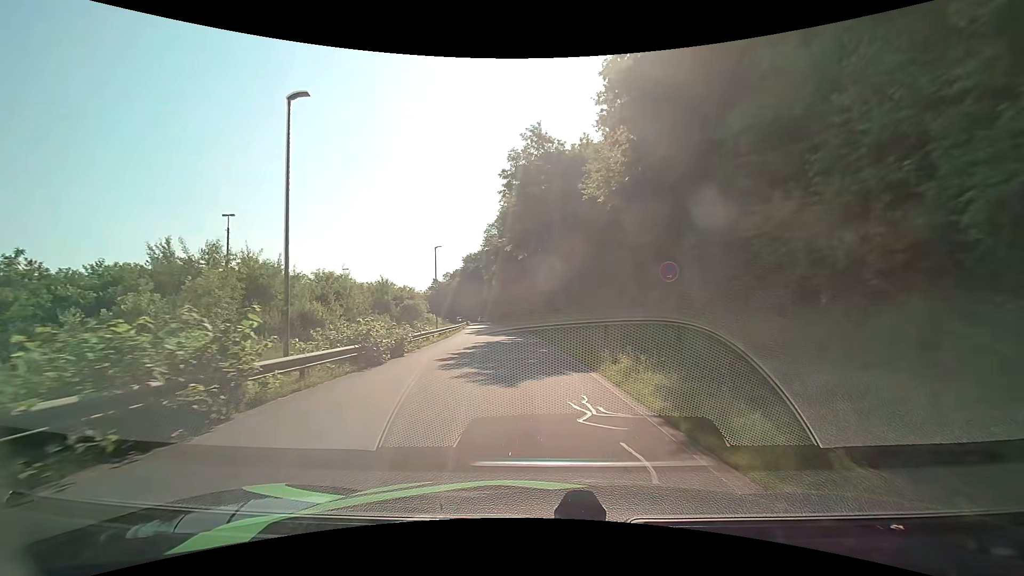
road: residential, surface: asphalt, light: Day
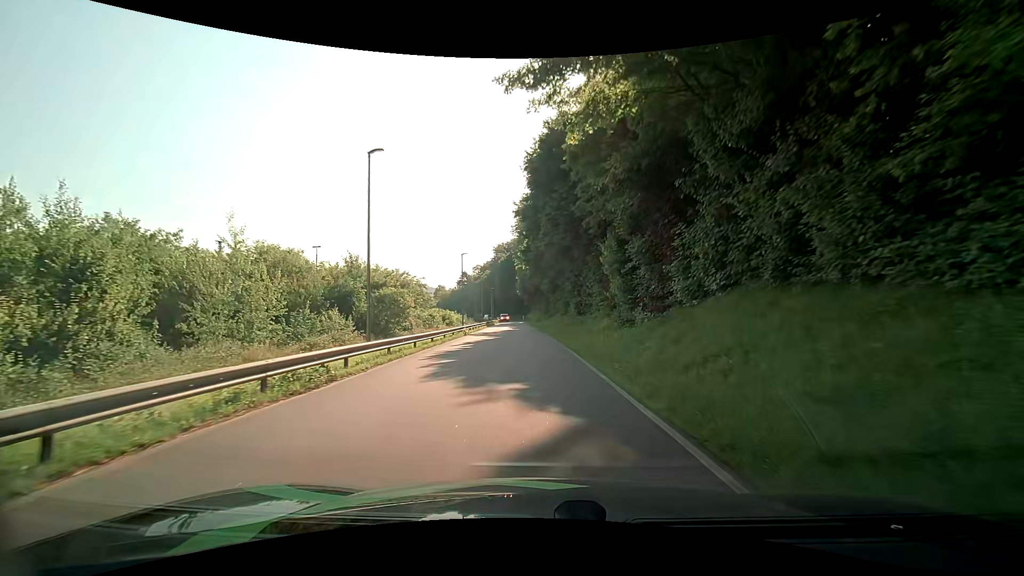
(-1.3, +26.4) m; -5°
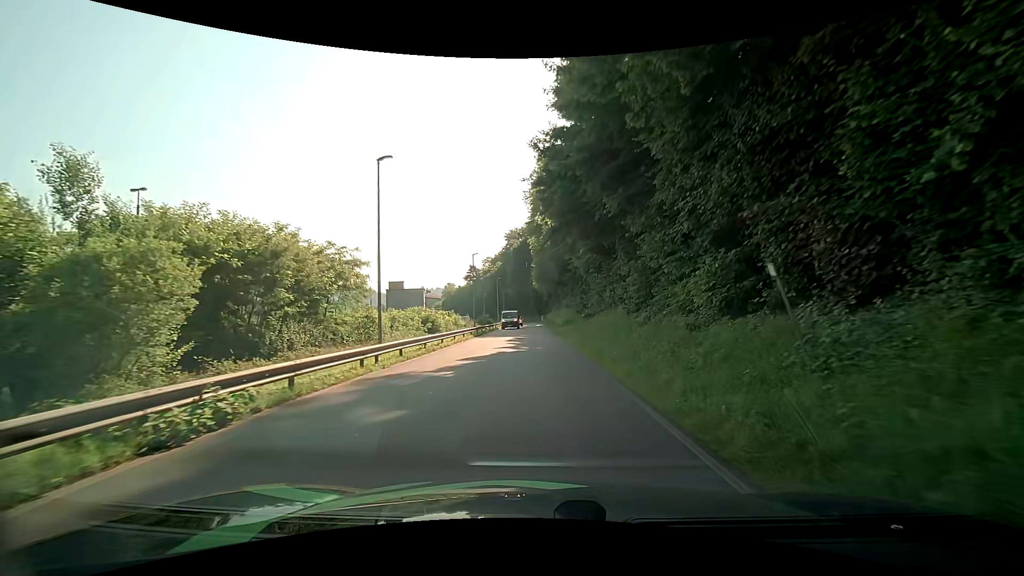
(-0.6, +31.1) m; -2°
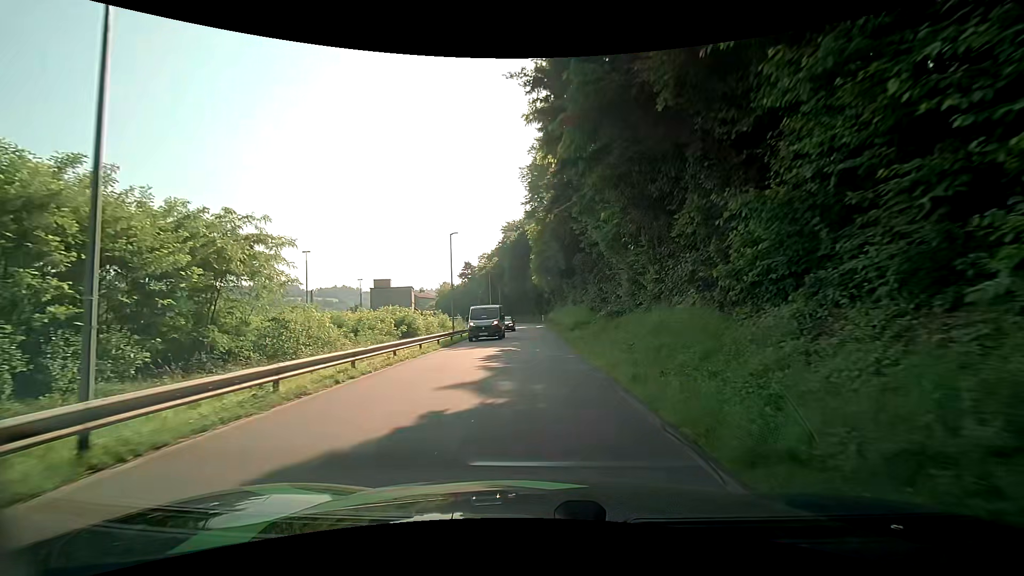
(-0.1, +12.5) m; 0°
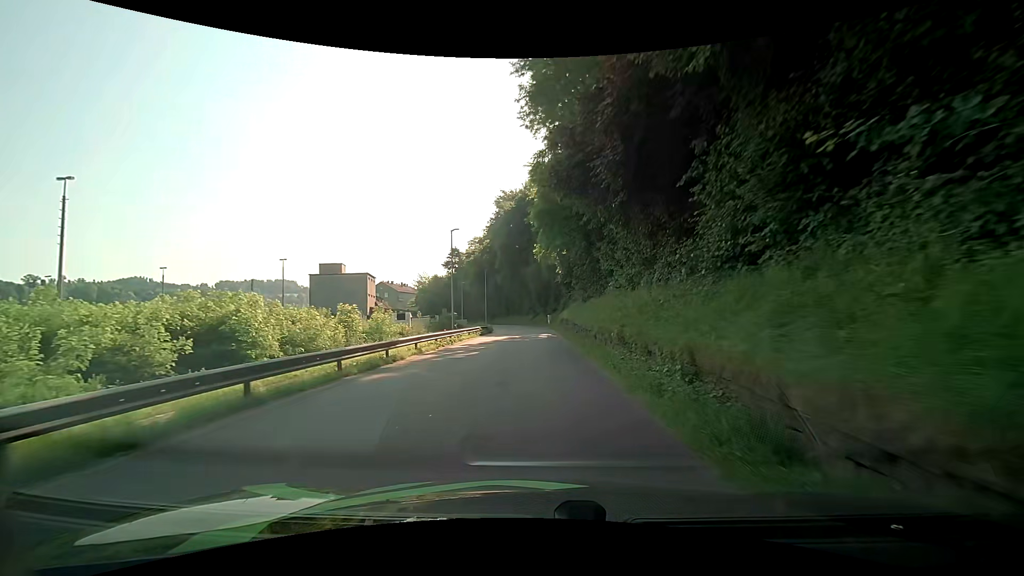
(-0.6, +33.1) m; -1°
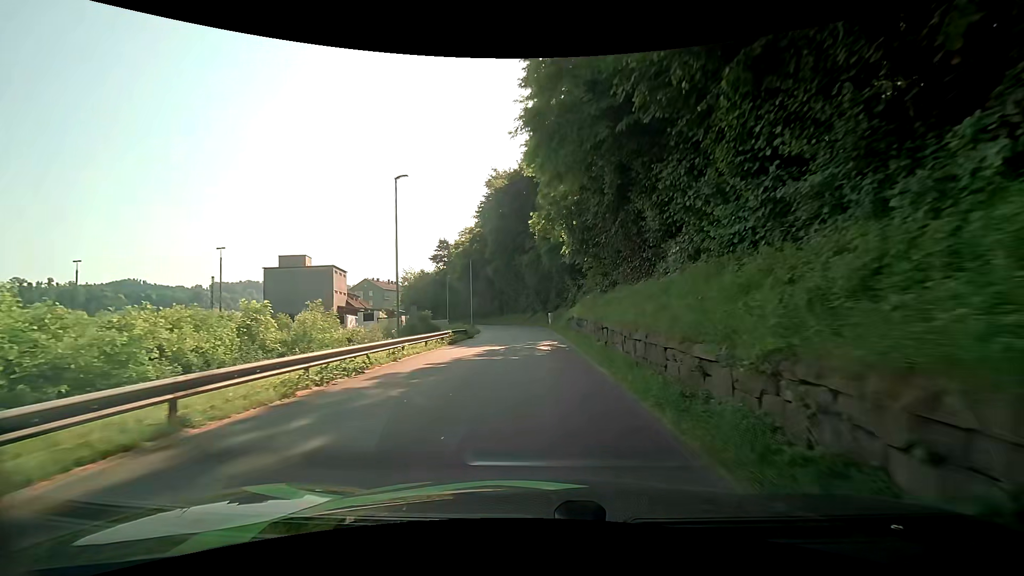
(-0.1, +13.7) m; 0°
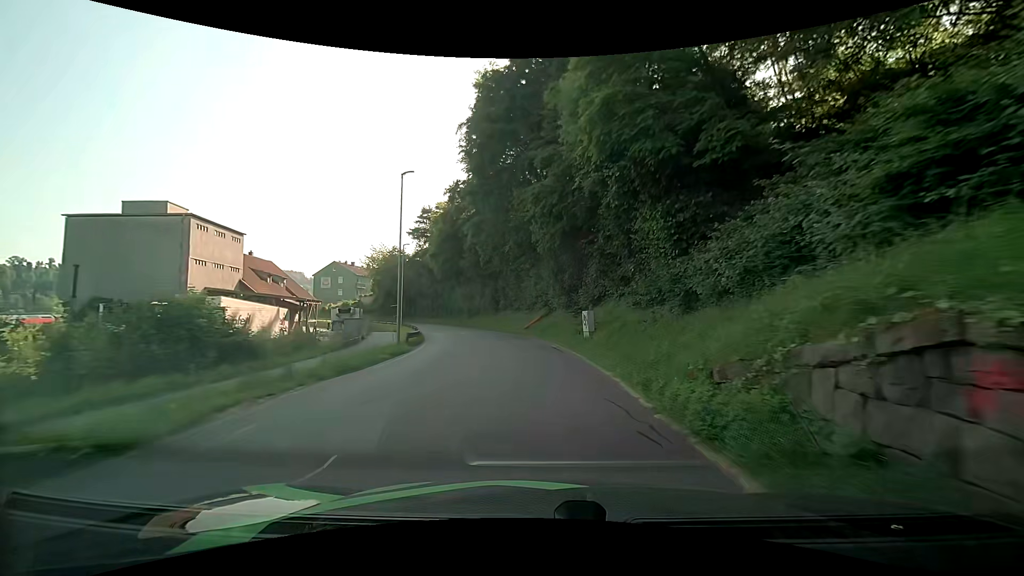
(-0.3, +32.7) m; -1°
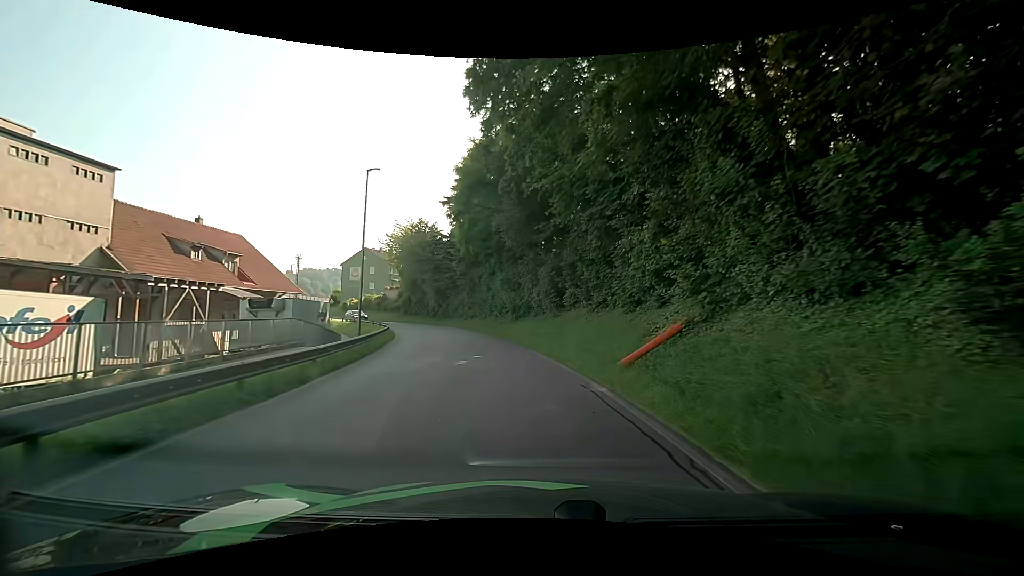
(-1.6, +25.0) m; -8°
(0, +10) (-2, +20) (-4, +30) (-7, +39) (-10, +48) (-16, +57) (-22, +65) (-29, +72) (-35, +80) (-41, +88) m
